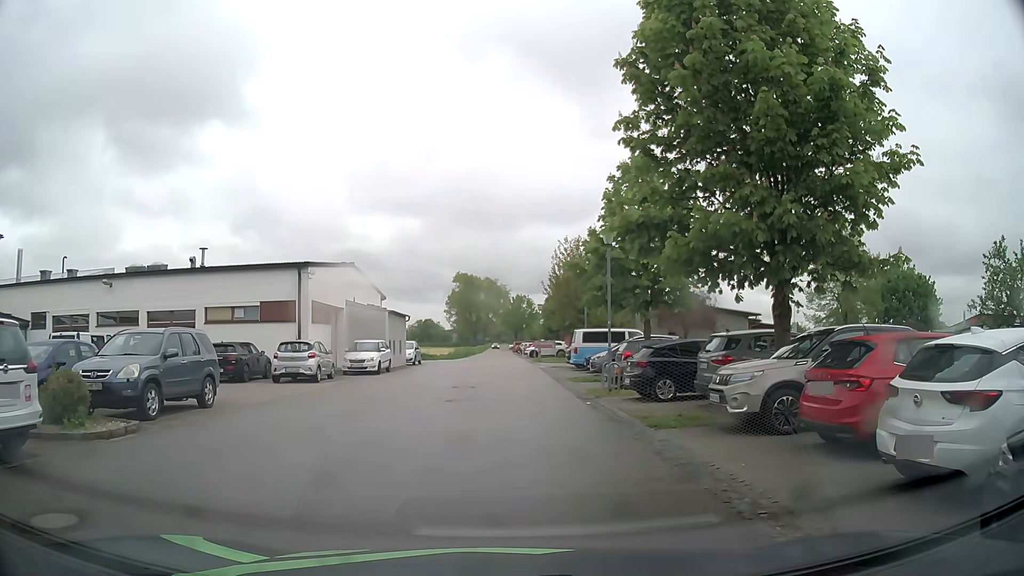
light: Day
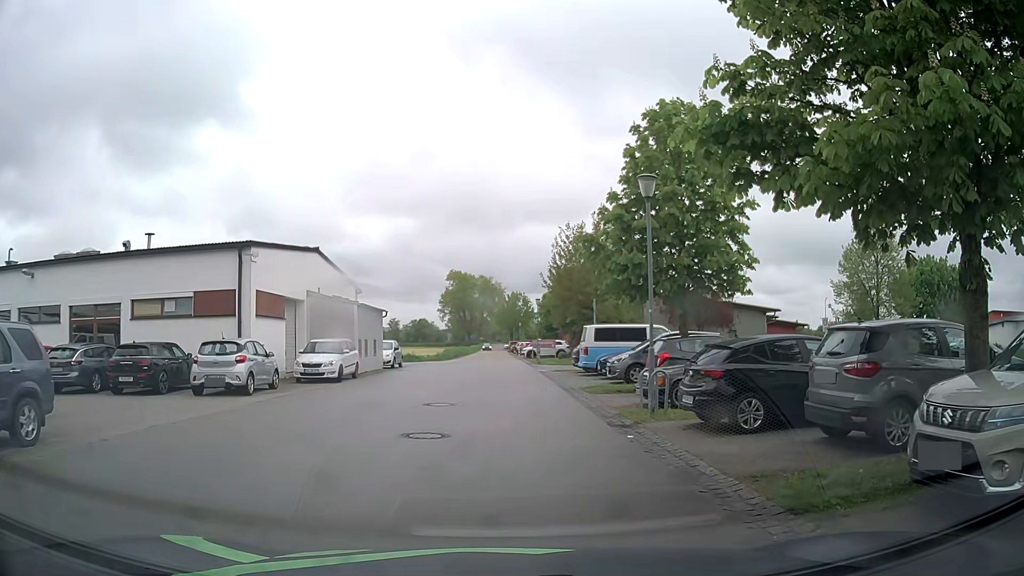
(0.0, +6.1) m; 0°
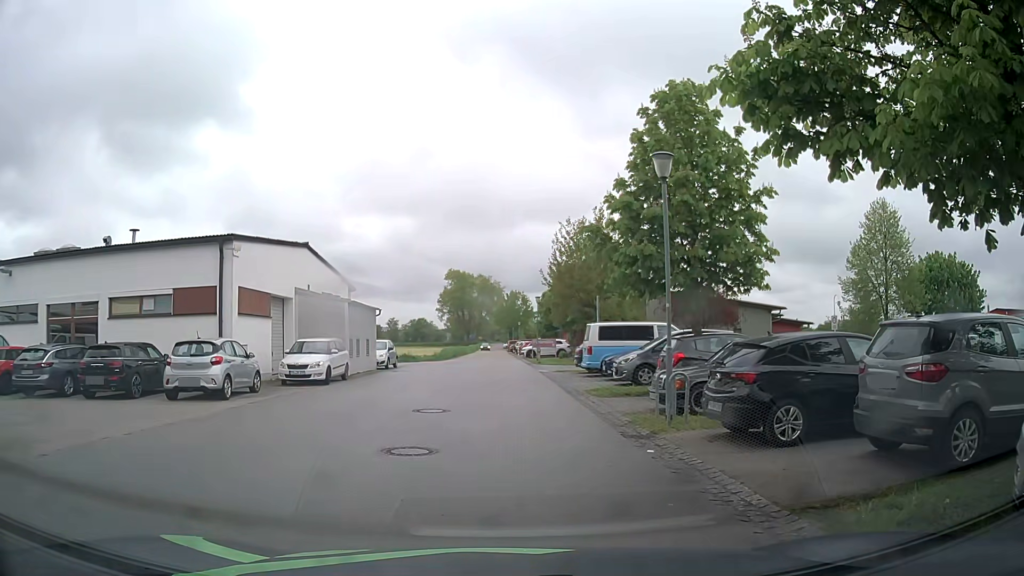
(0.0, +1.5) m; 0°
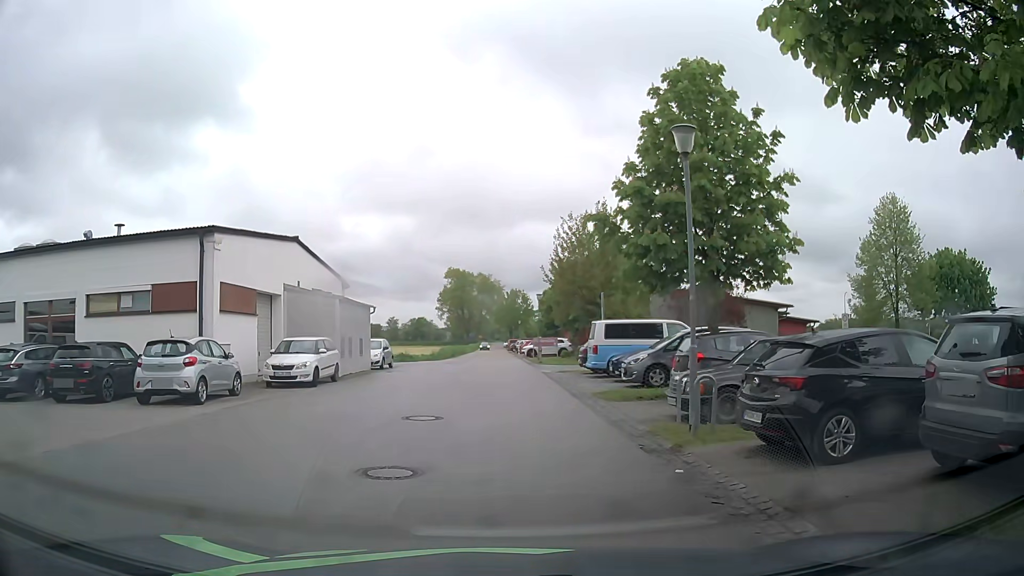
(0.0, +1.5) m; 0°
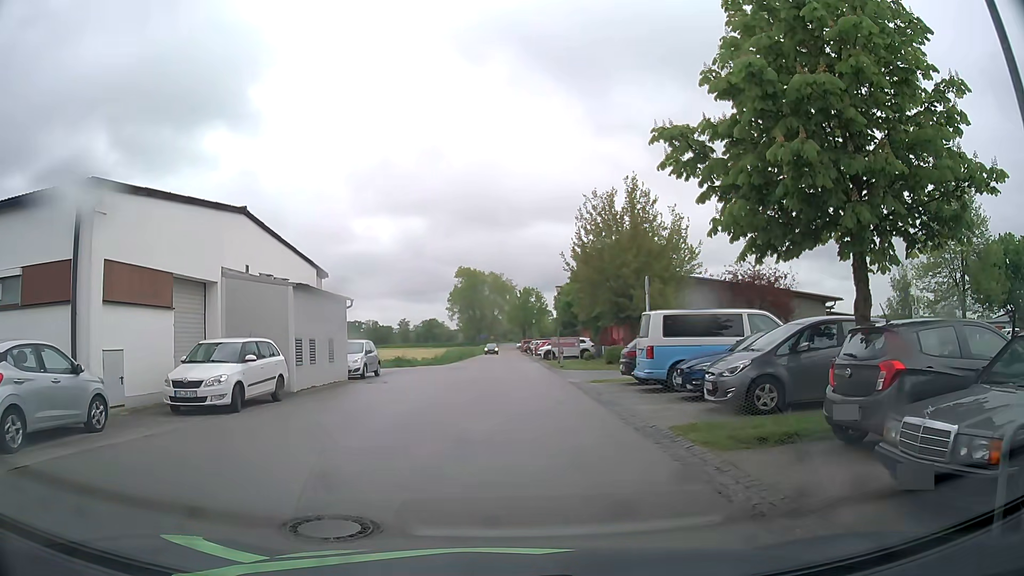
(-0.1, +7.0) m; -2°
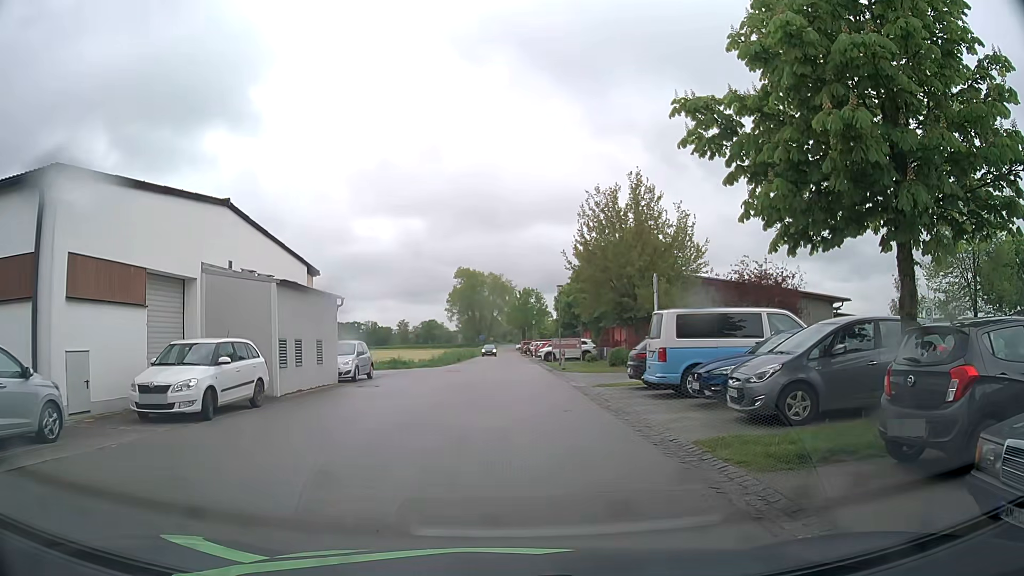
(0.0, +1.4) m; +2°
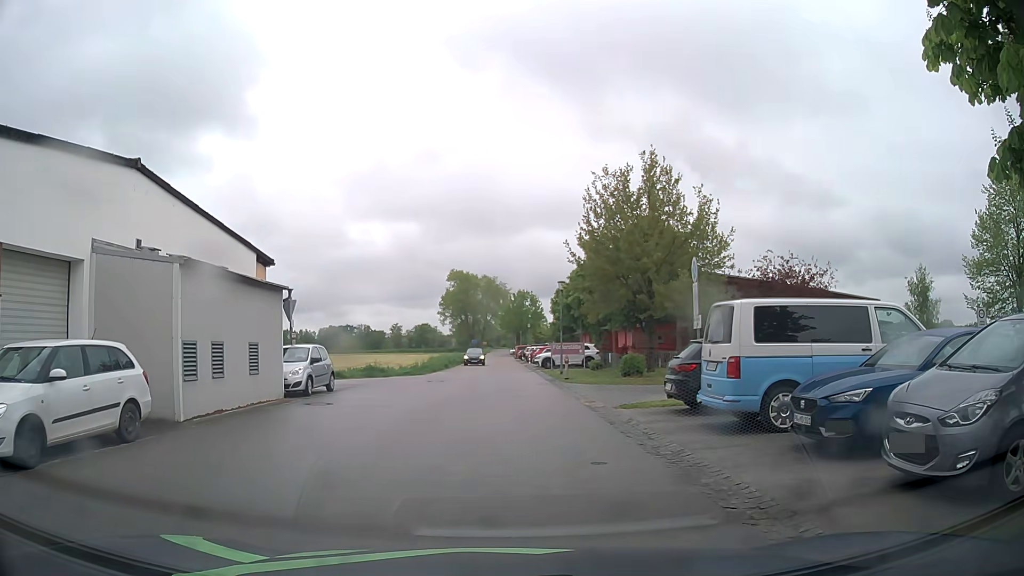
(-0.1, +5.2) m; -1°
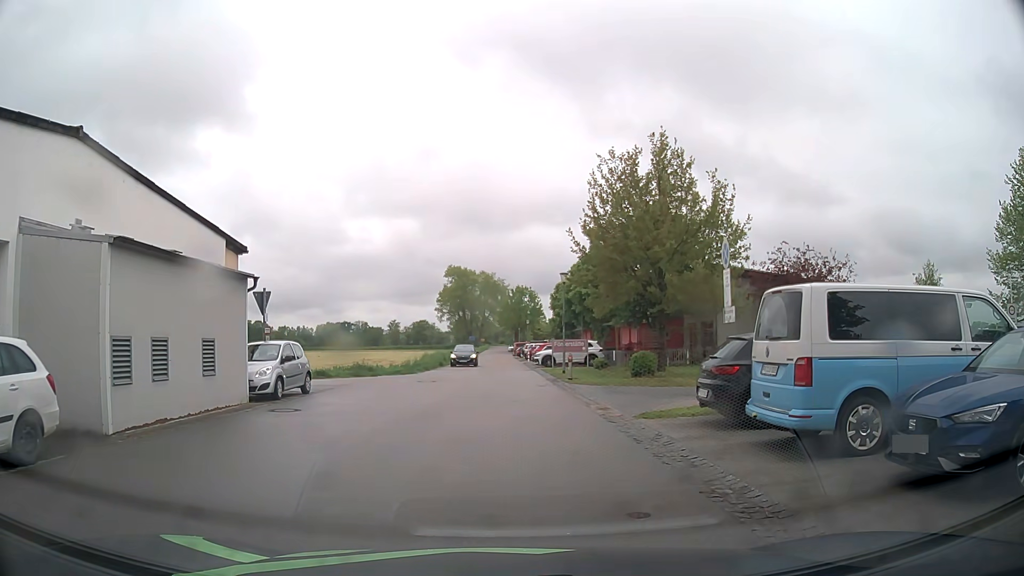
(0.0, +2.5) m; -1°
(0, +10) (+1, +20) (+1, +30) (+1, +40) (+1, +50) (+1, +60) (+1, +70) (+1, +80) (+1, +90) (+1, +100) m
